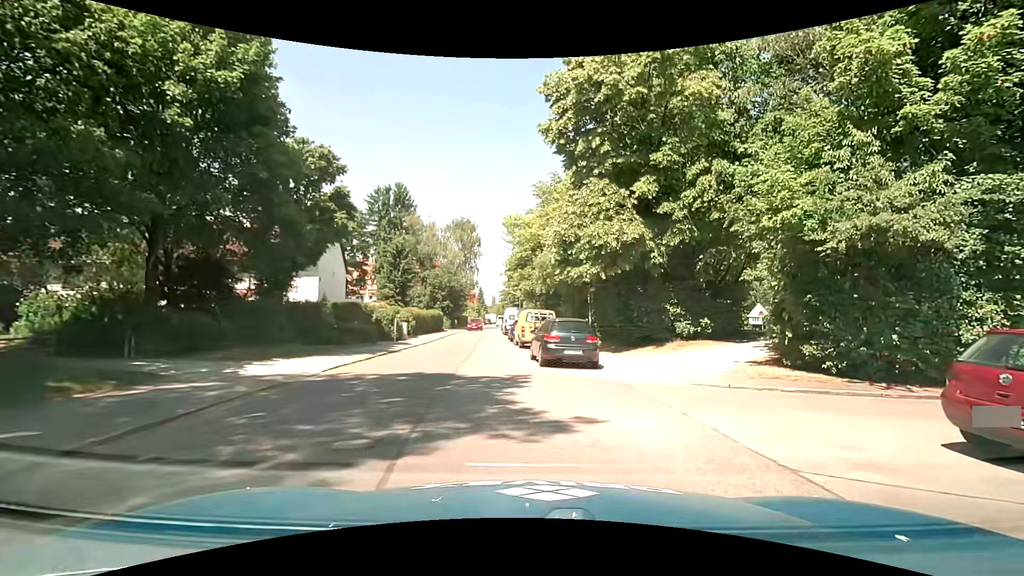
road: residential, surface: asphalt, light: Day
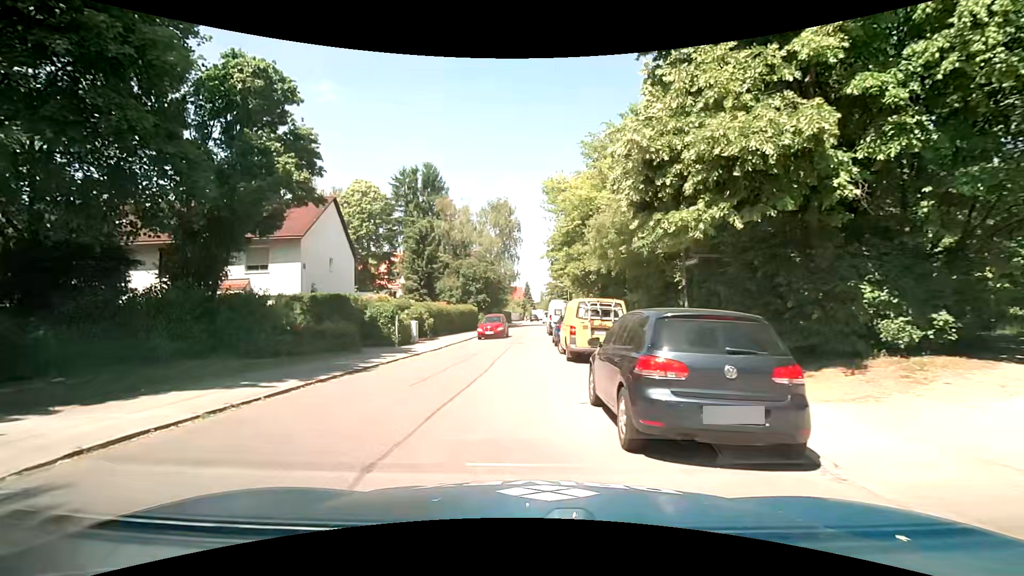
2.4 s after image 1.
(0.0, +9.6) m; -5°
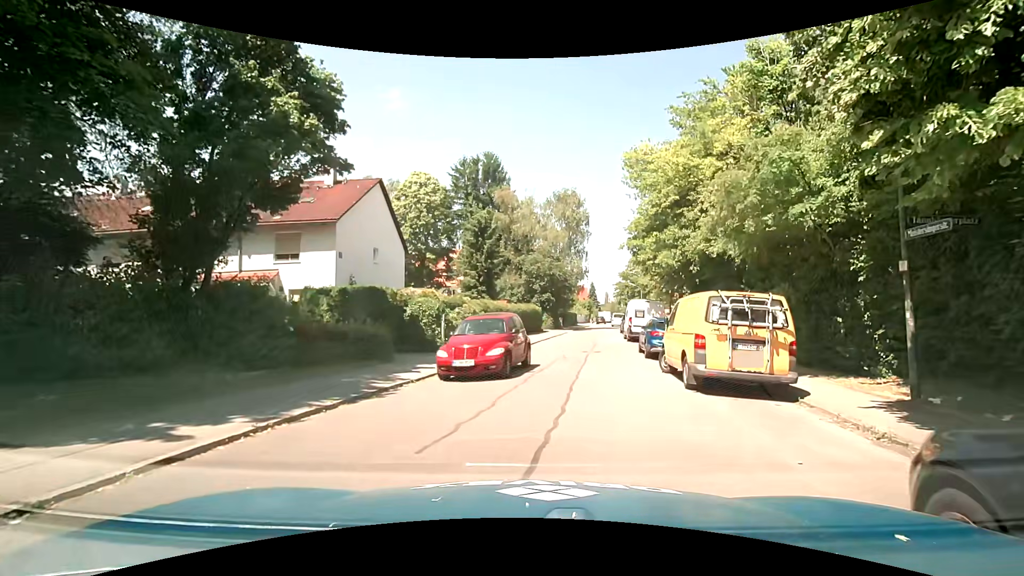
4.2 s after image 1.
(-0.6, +5.2) m; -9°
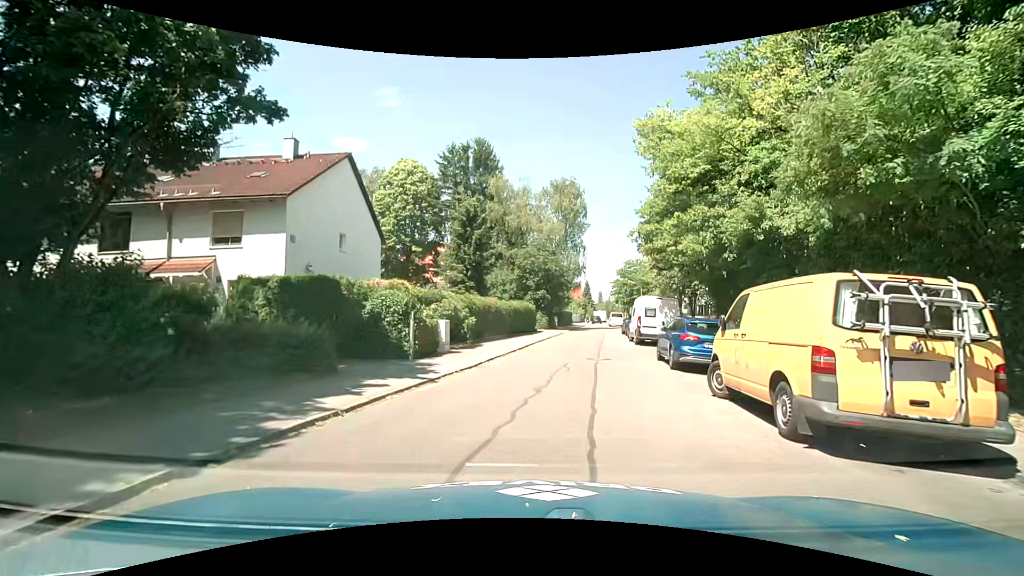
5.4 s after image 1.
(0.0, +4.3) m; +2°
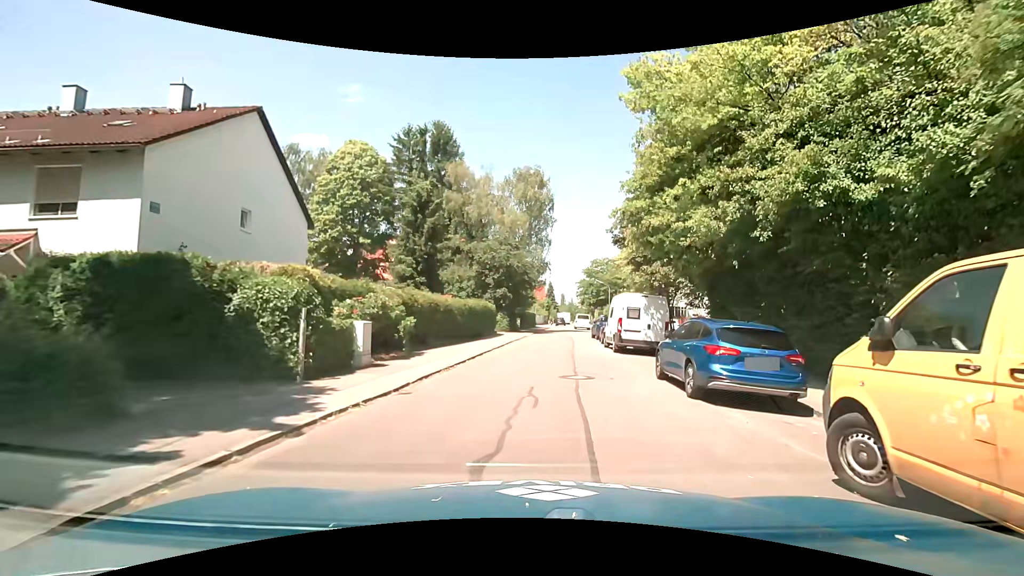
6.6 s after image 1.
(+0.1, +5.0) m; +4°
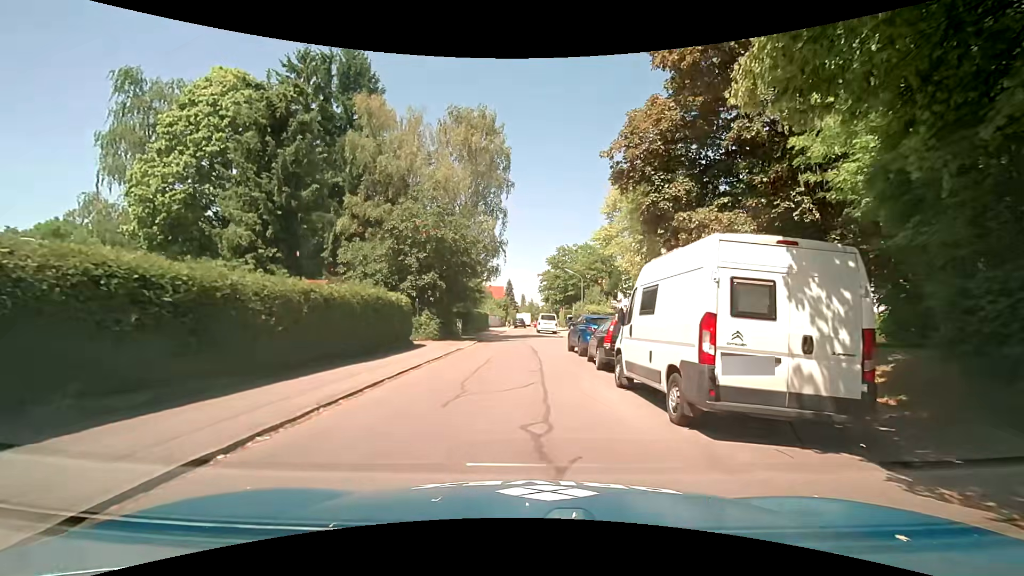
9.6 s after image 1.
(+0.5, +14.7) m; +4°
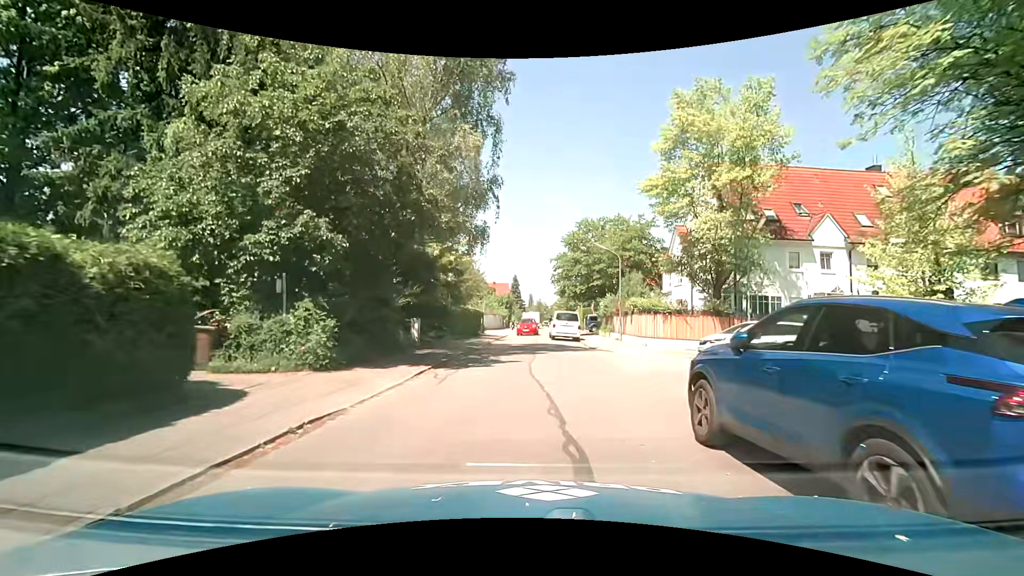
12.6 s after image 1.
(-0.3, +15.7) m; -2°
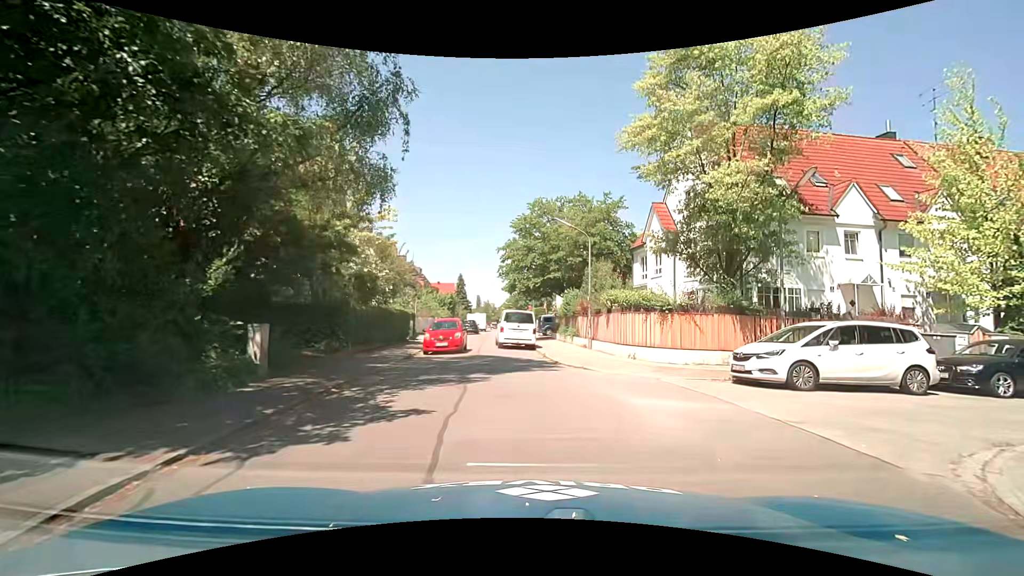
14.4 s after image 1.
(+0.3, +8.0) m; +8°
(0, +10) (-2, +20) (-5, +29) (-5, +39) (-4, +49) (-5, +59) (-6, +69) (-7, +79) (-9, +89) (-10, +99) m
